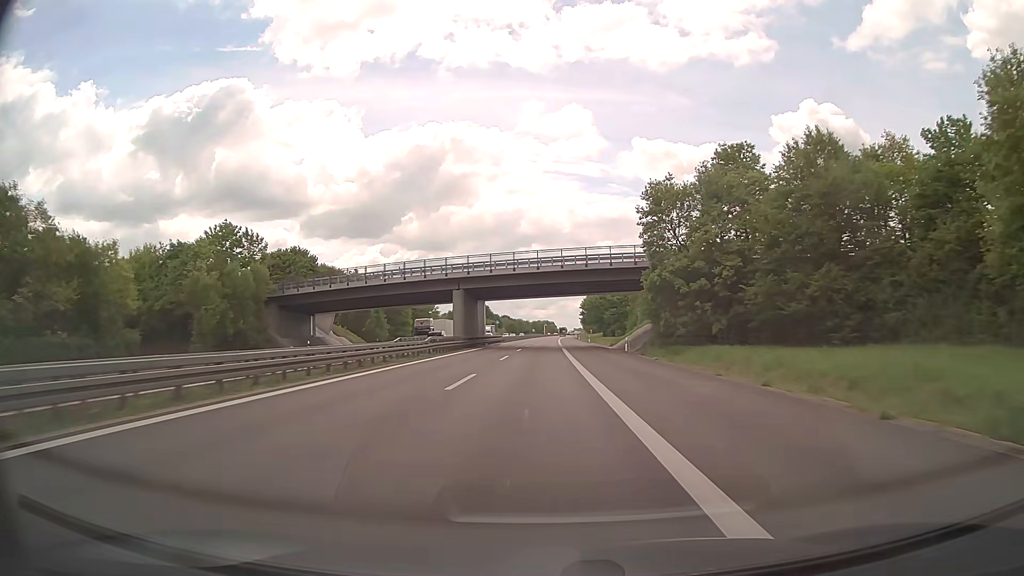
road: trunk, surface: asphalt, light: Day
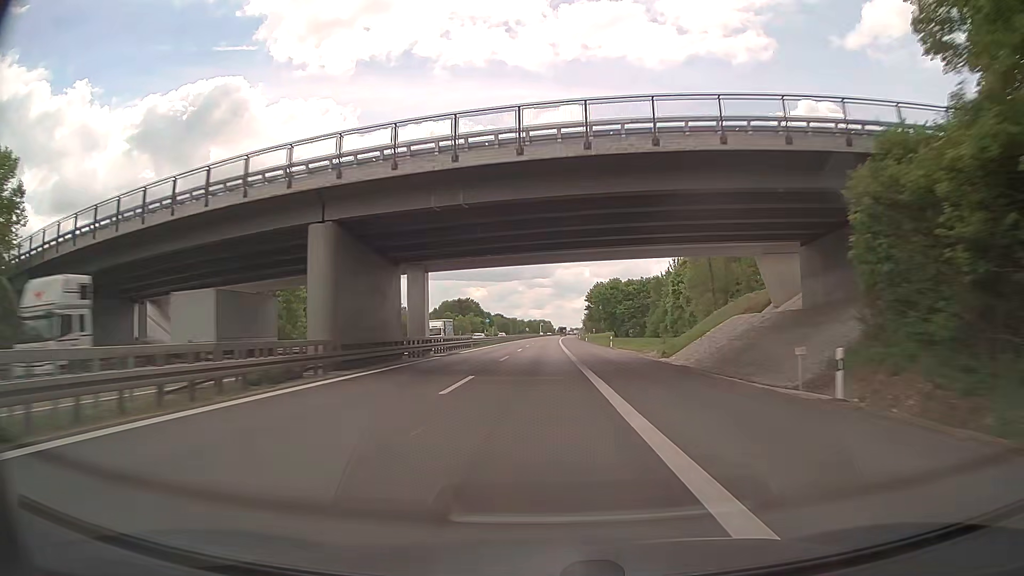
(+0.1, +37.4) m; 0°
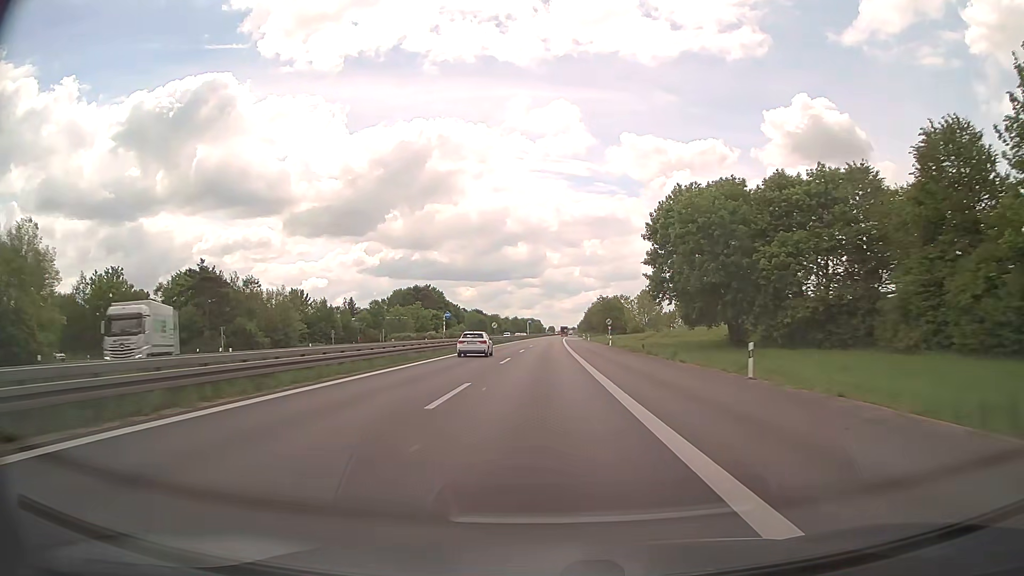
(+1.1, +93.3) m; +1°
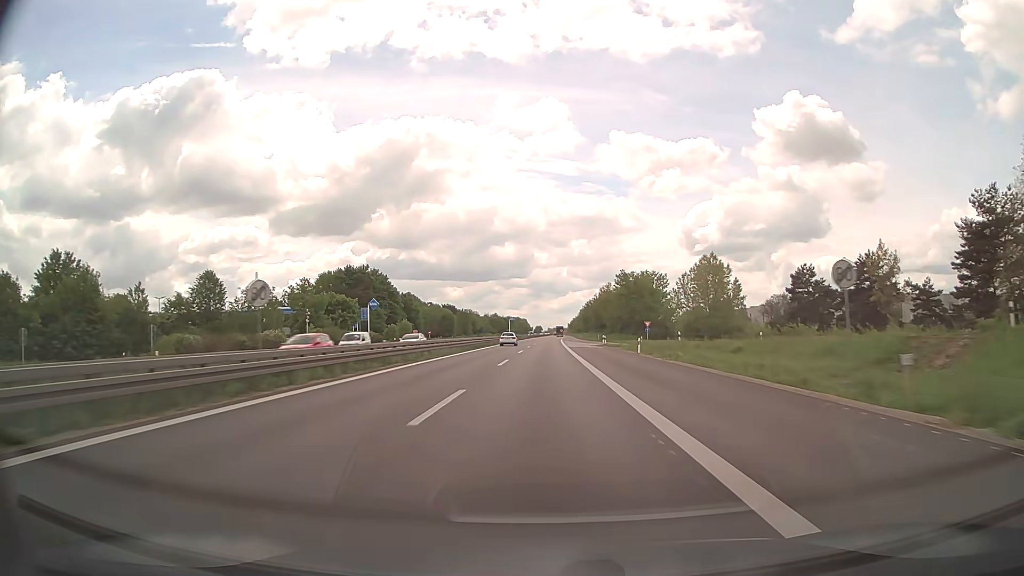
(+0.6, +74.3) m; +1°
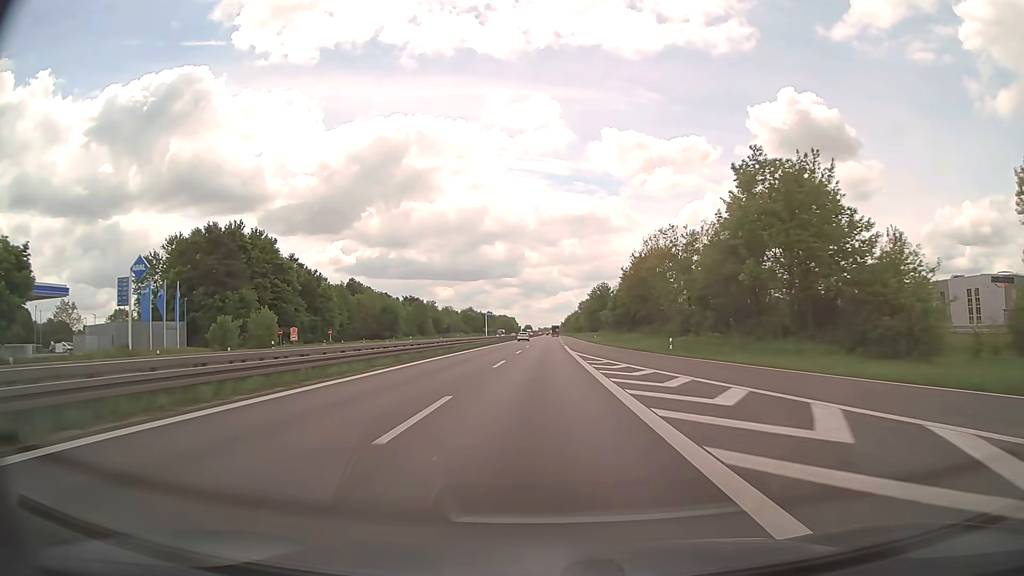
(+0.6, +73.9) m; +1°
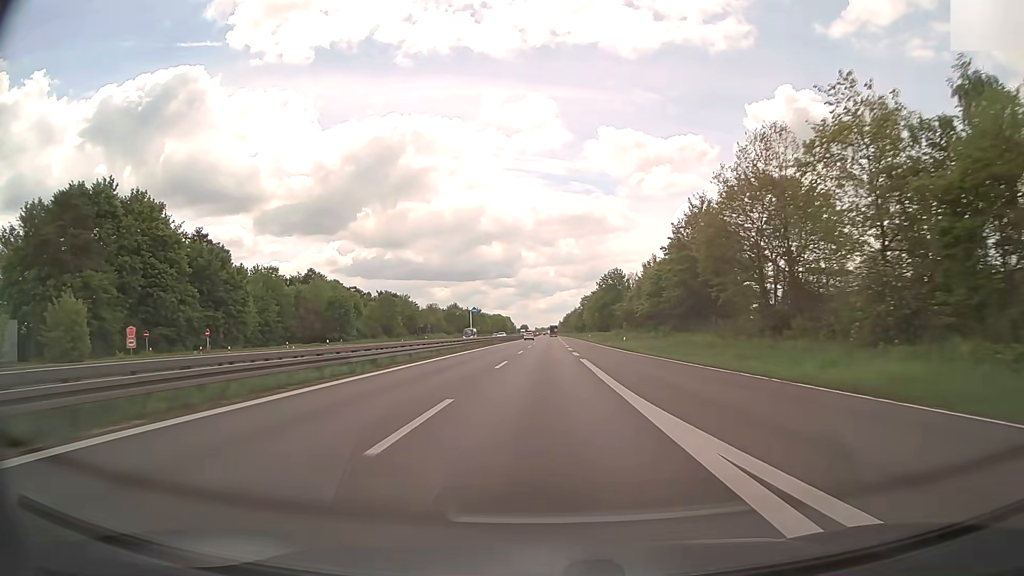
(+0.1, +36.9) m; 0°
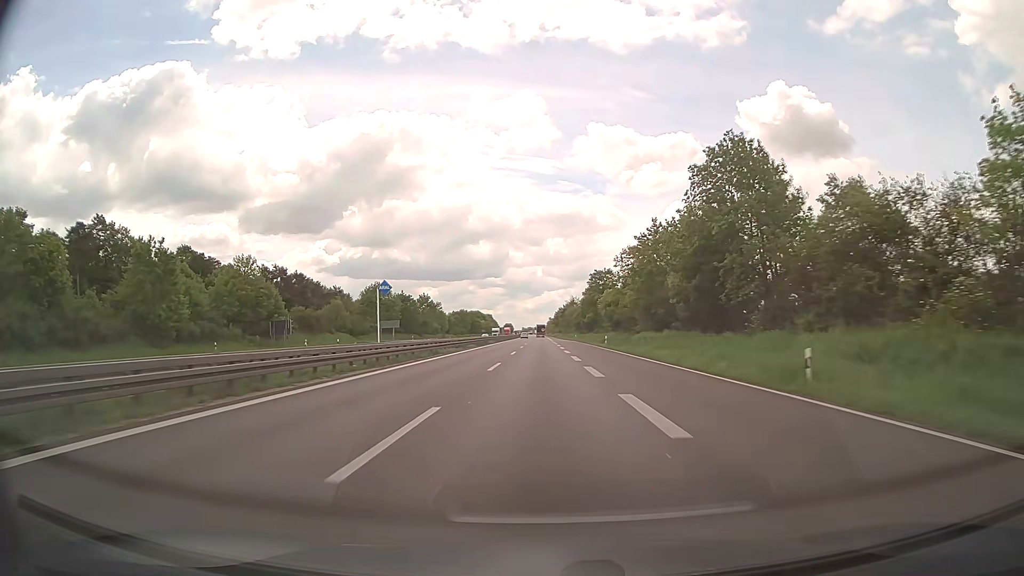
(+0.8, +91.7) m; +1°
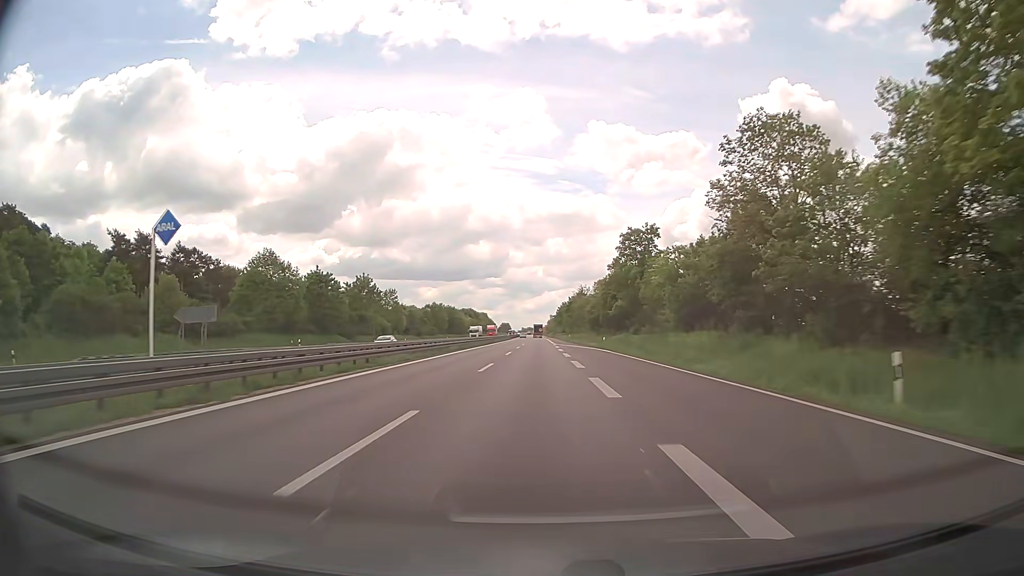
(+0.2, +54.8) m; 0°
(0, +10) (0, +20) (0, +30) (0, +40) (0, +50) (0, +60) (0, +70) (0, +80) (0, +90) (0, +100) m
